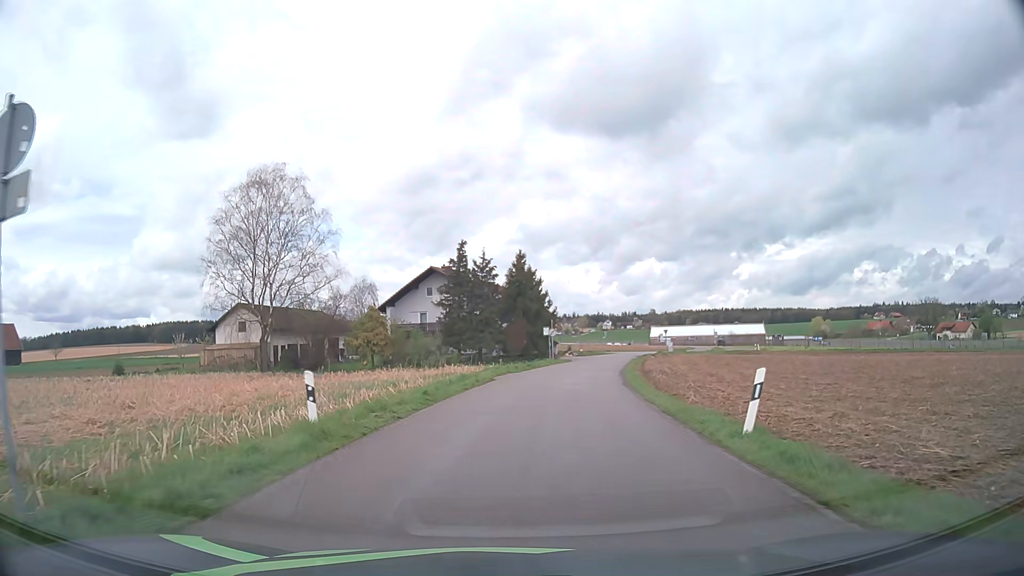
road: unclassified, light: Day
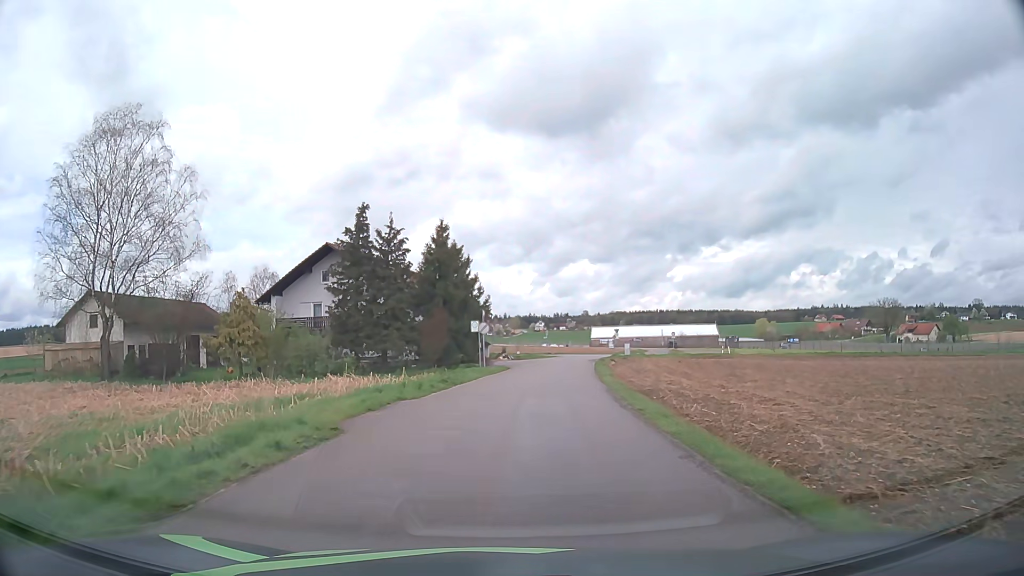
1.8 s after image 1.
(+0.9, +15.8) m; +6°
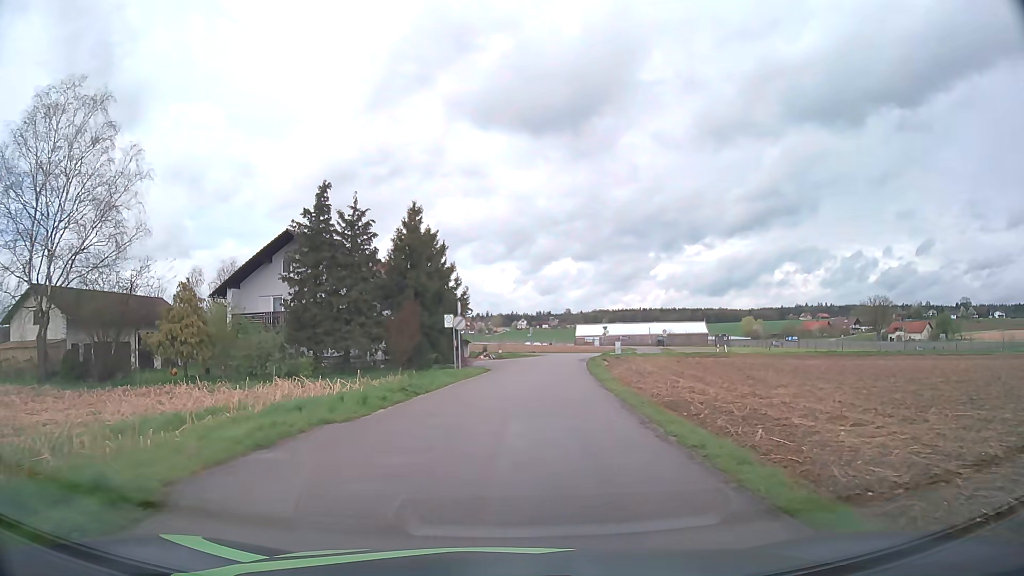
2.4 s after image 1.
(+0.1, +5.5) m; +2°
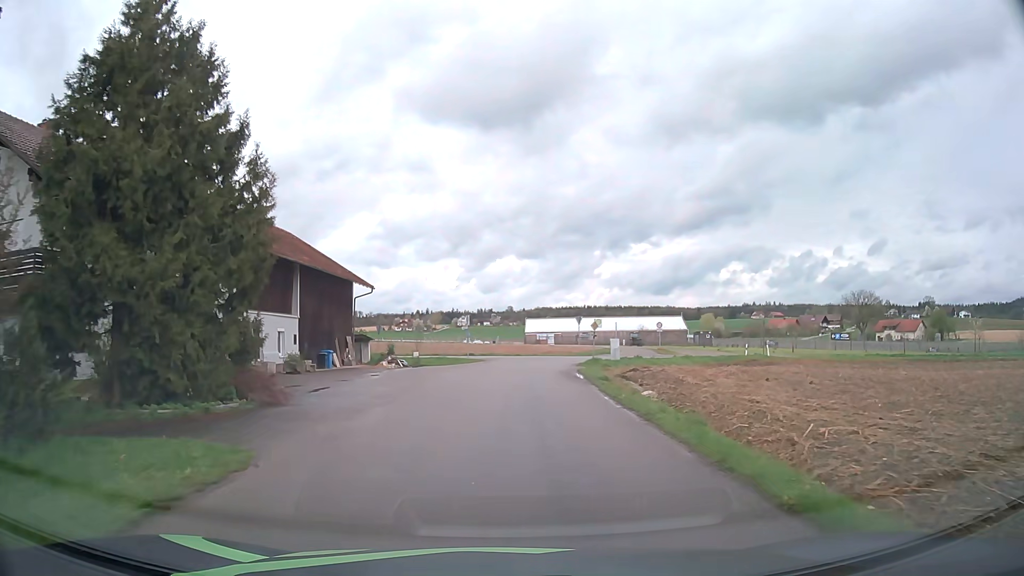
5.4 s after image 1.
(+1.2, +28.4) m; +5°
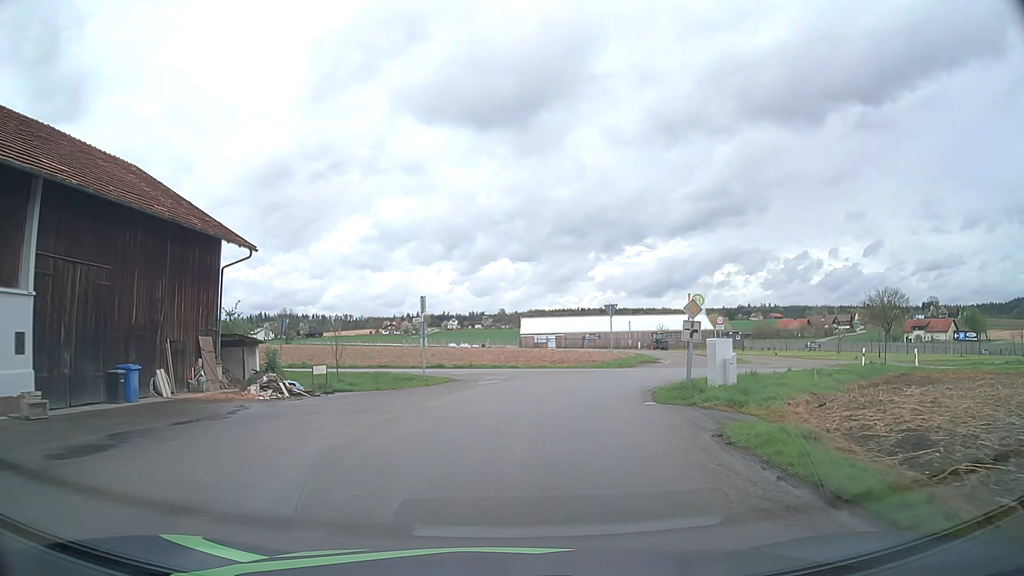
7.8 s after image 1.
(+0.1, +21.2) m; 0°
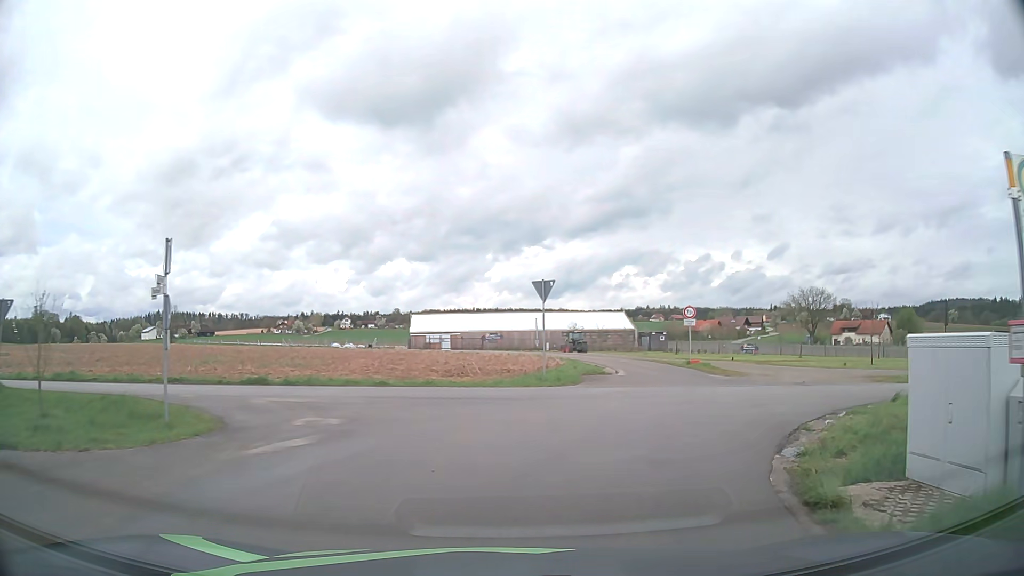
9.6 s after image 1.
(+0.8, +14.1) m; +9°
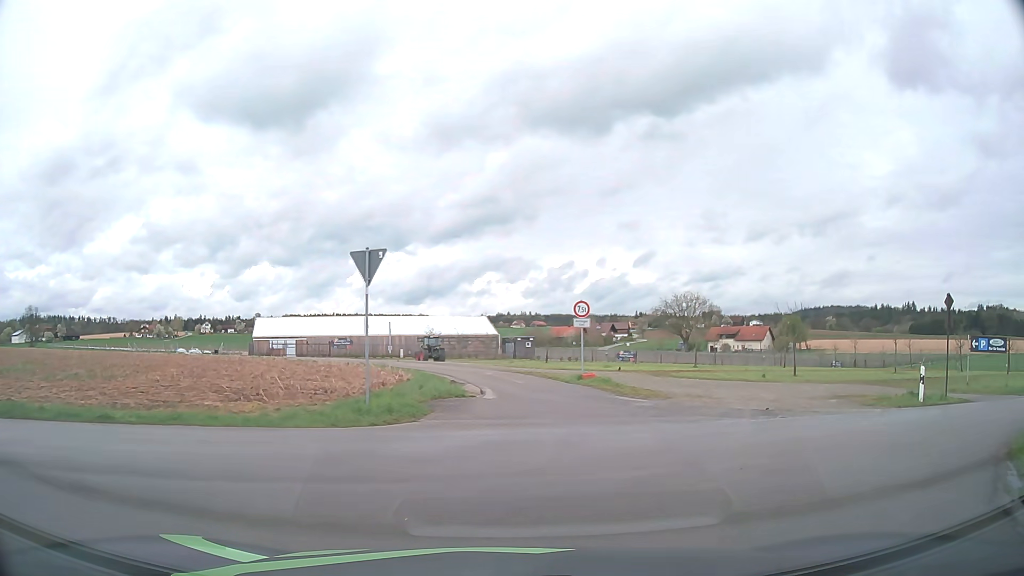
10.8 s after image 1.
(+0.9, +8.4) m; +12°
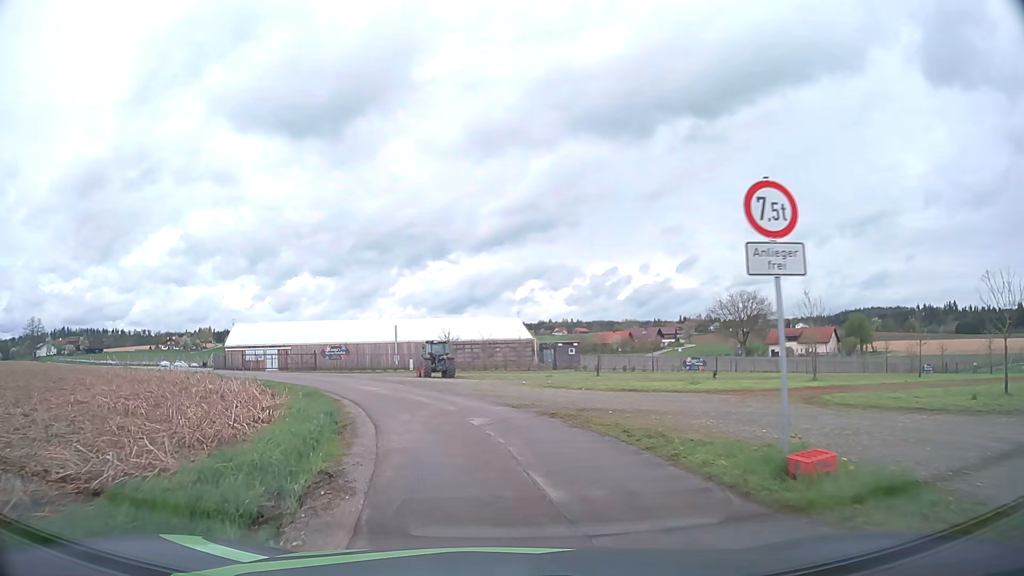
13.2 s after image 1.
(+0.6, +17.8) m; -3°
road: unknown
(-1, +10) (-3, +20) (-7, +29) (-13, +37) (-19, +45) (-26, +52) (-33, +59) (-40, +66) (-47, +73) (-55, +80) m
